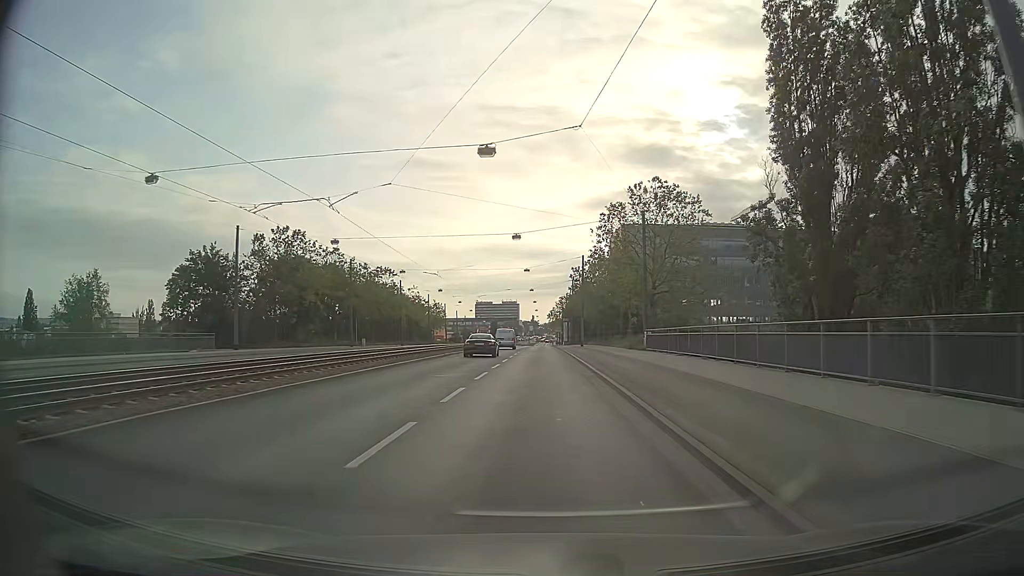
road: primary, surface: asphalt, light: Day
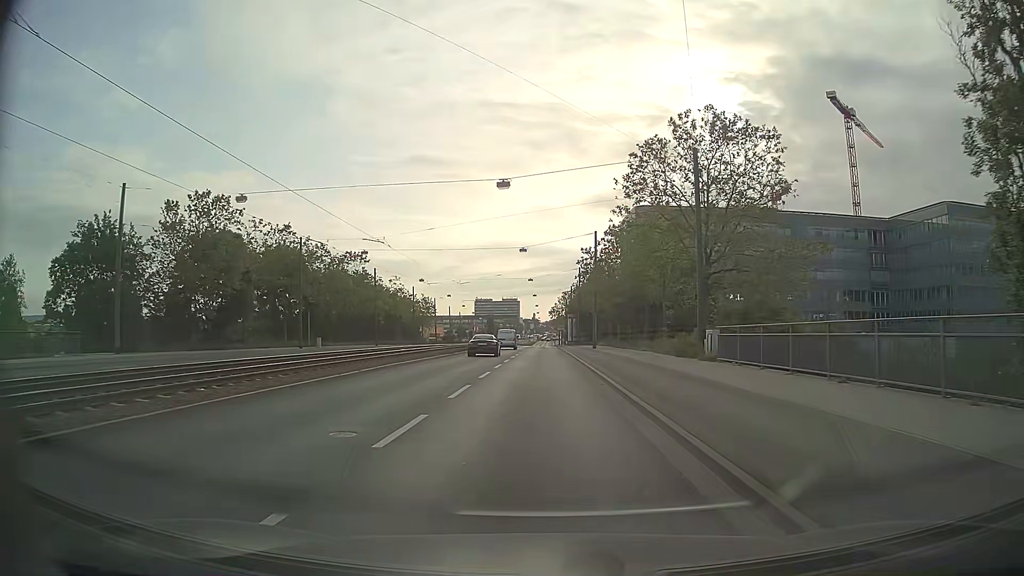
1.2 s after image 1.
(0.0, +17.8) m; 0°
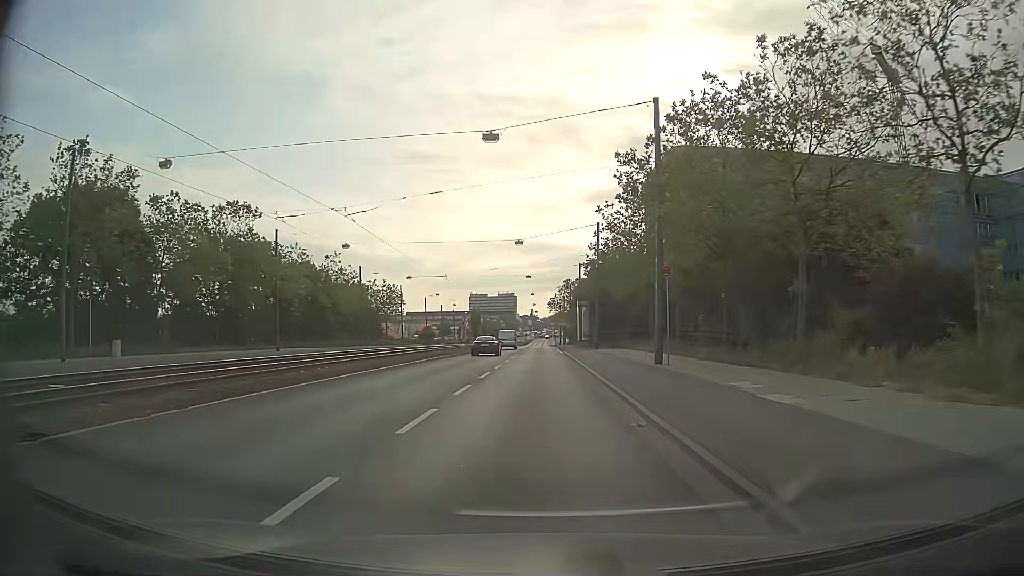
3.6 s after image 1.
(0.0, +35.1) m; 0°
(0, +10) (0, +20) (0, +30) (0, +40) (0, +50) (0, +60) (0, +70) (0, +80) (0, +90) (-1, +100) m
